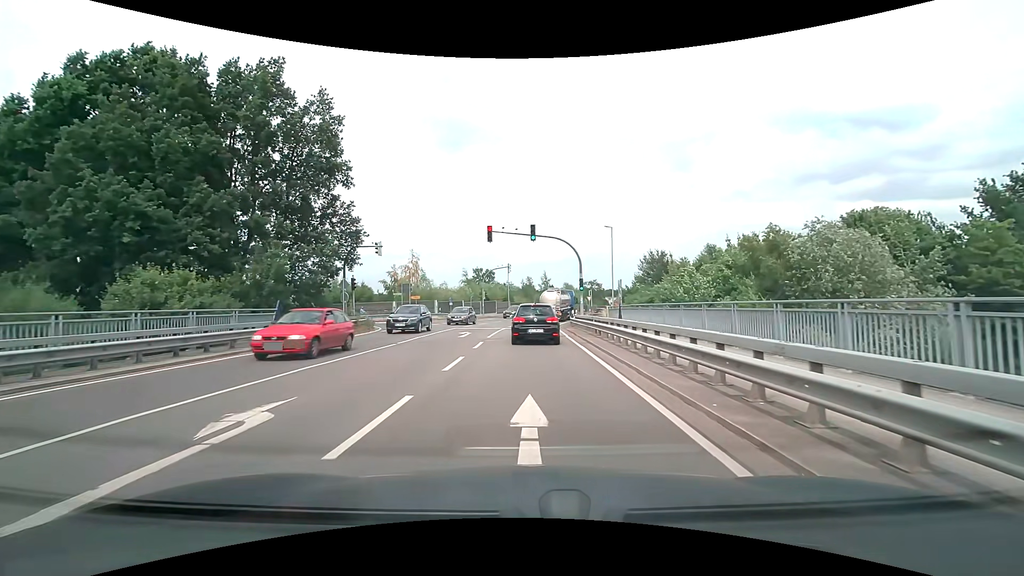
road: secondary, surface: asphalt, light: Day
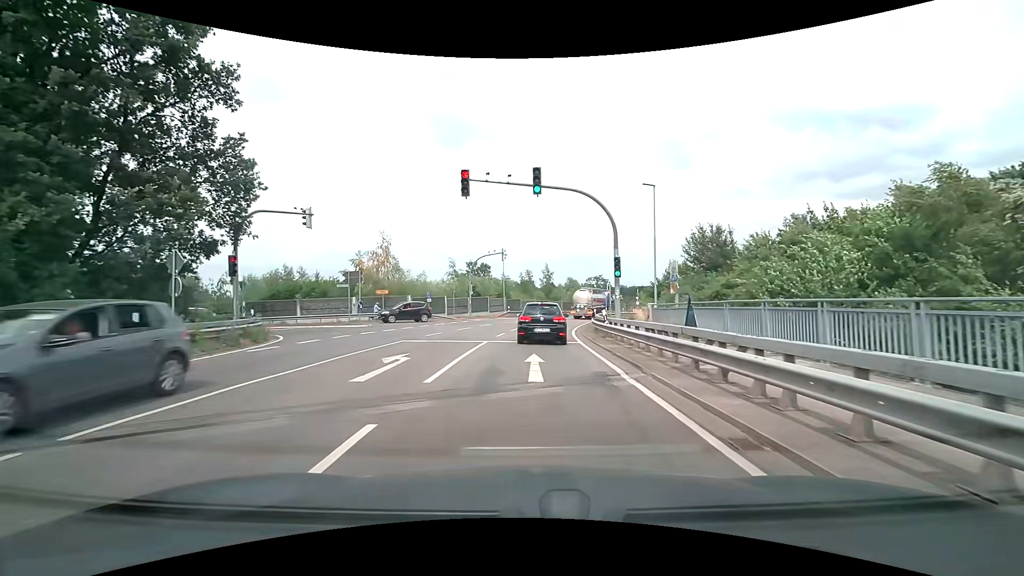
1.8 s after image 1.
(0.0, +14.0) m; +1°
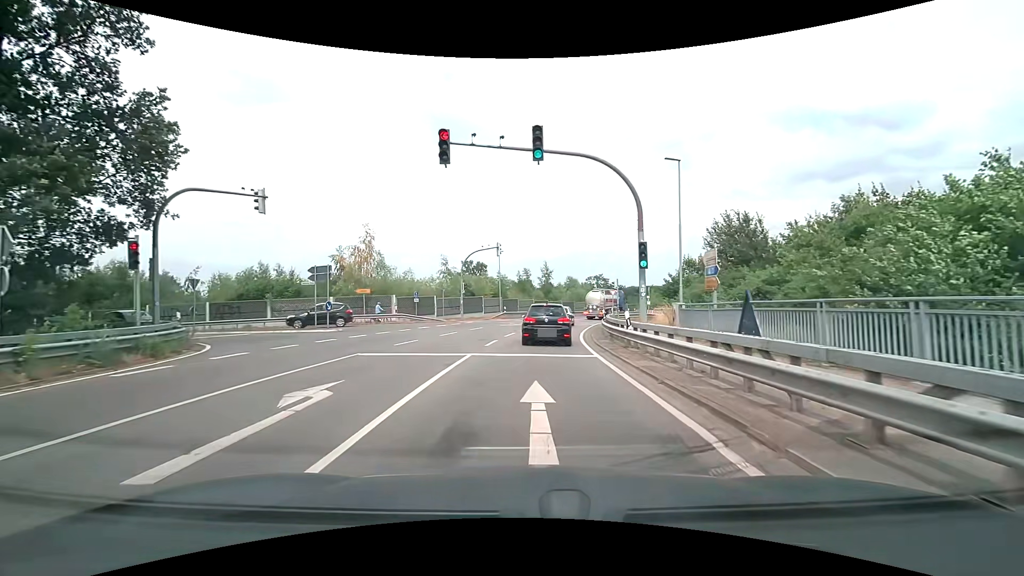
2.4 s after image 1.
(0.0, +5.0) m; 0°
(0, +10) (0, +20) (+2, +30) (+3, +40) (+6, +49) (+8, +59) (+12, +68) (+16, +78) (+20, +87) (+25, +95) m
